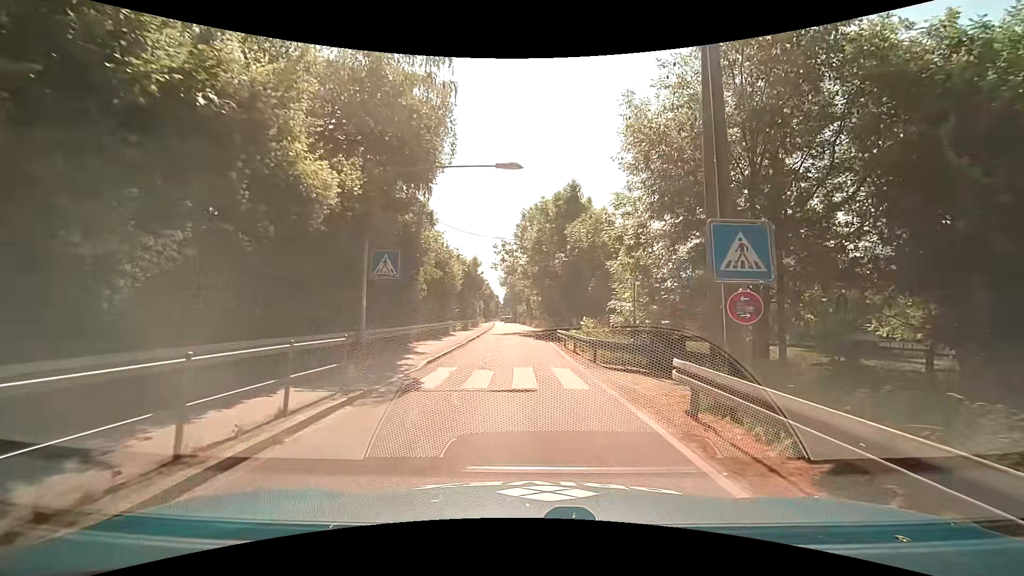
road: unclassified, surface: asphalt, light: Day
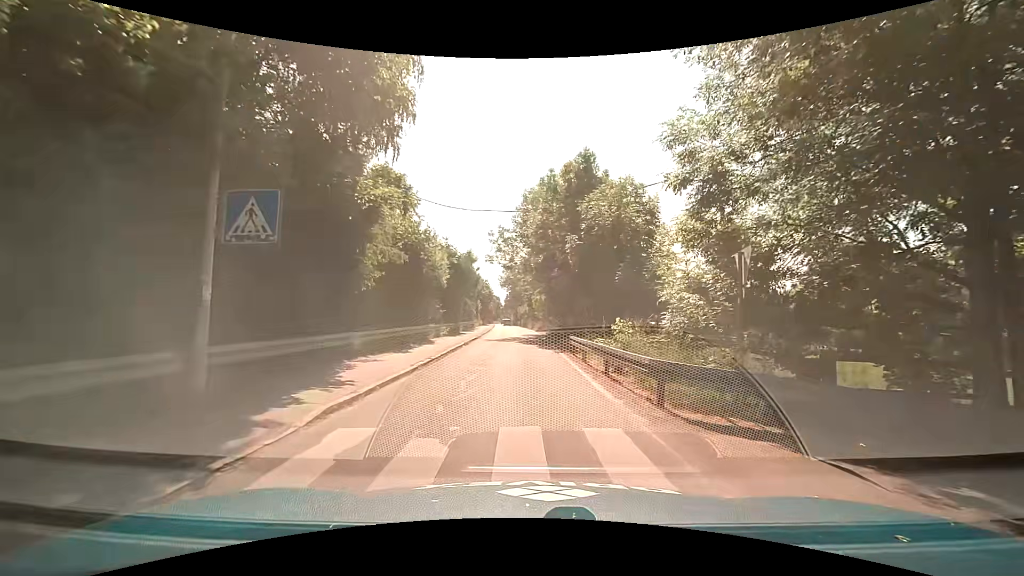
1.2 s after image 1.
(0.0, +7.4) m; -1°
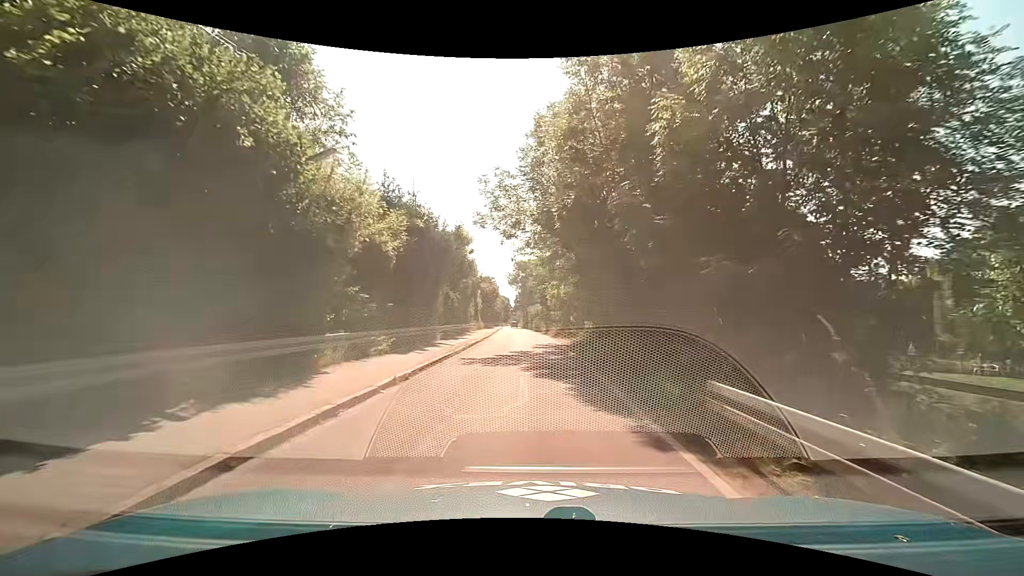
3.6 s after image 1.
(-0.1, +15.0) m; -1°
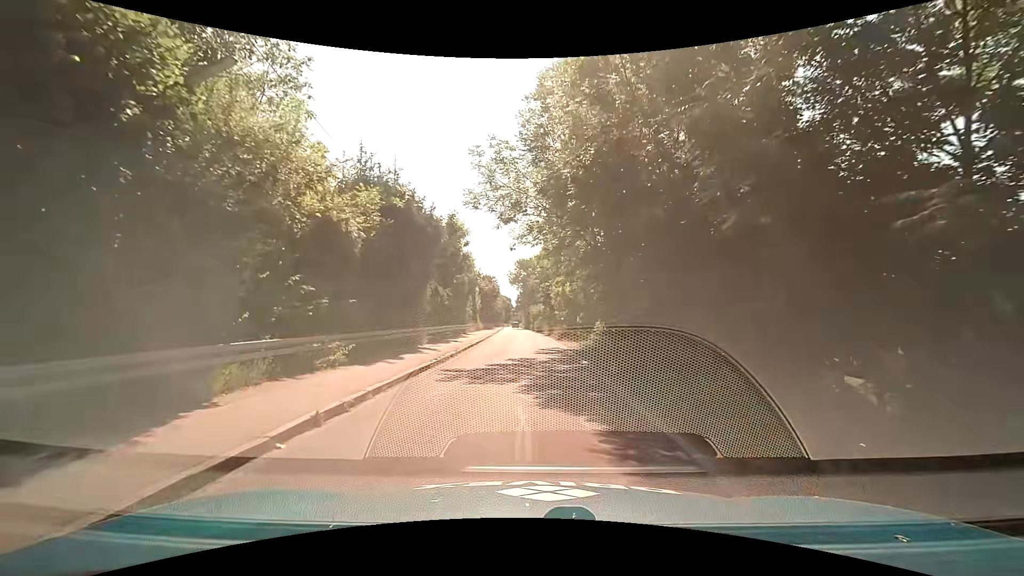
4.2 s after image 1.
(0.0, +4.0) m; +1°
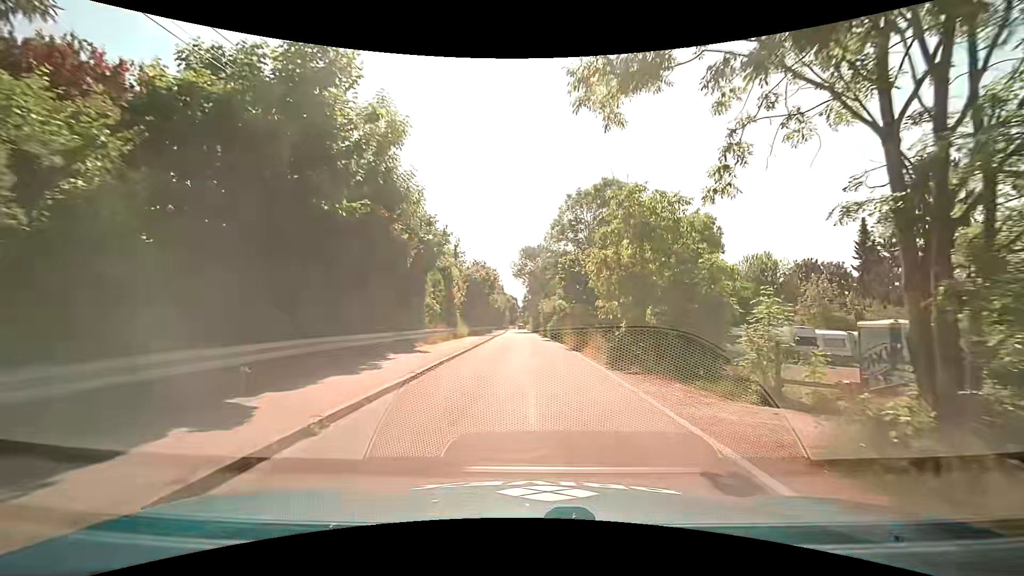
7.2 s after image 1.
(-0.3, +21.1) m; -1°
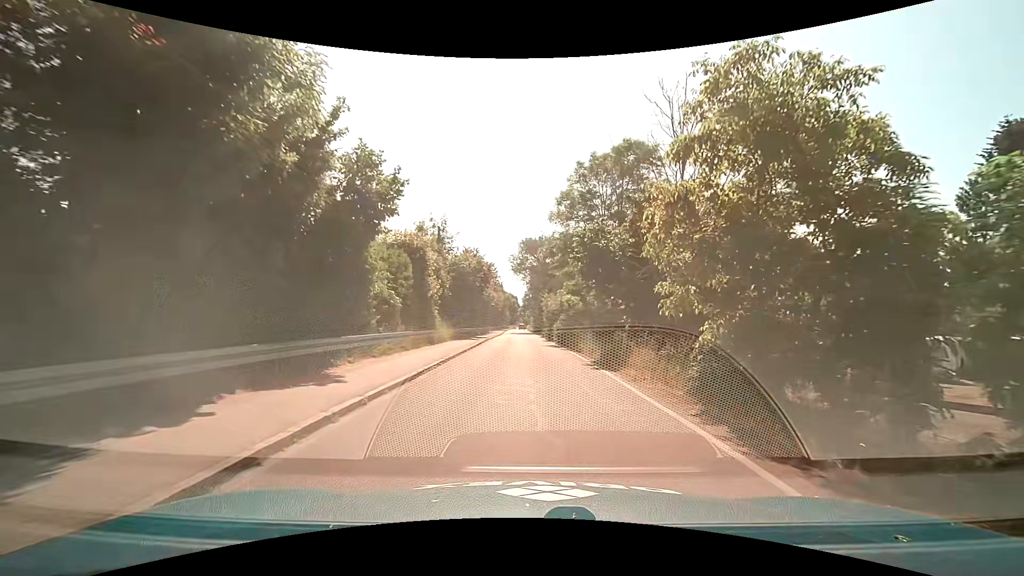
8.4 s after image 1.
(0.0, +8.9) m; +1°
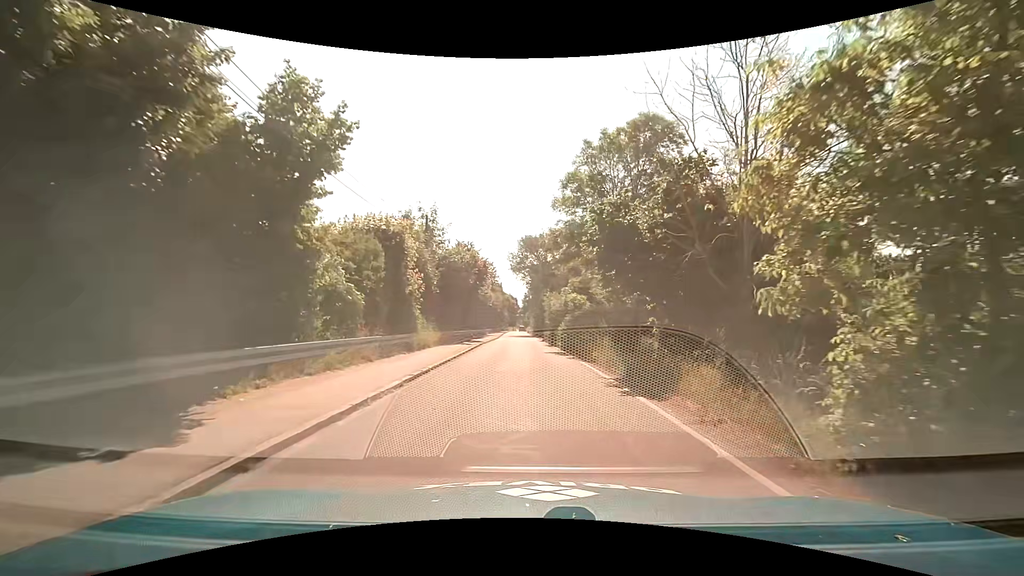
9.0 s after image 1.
(0.0, +4.6) m; -1°
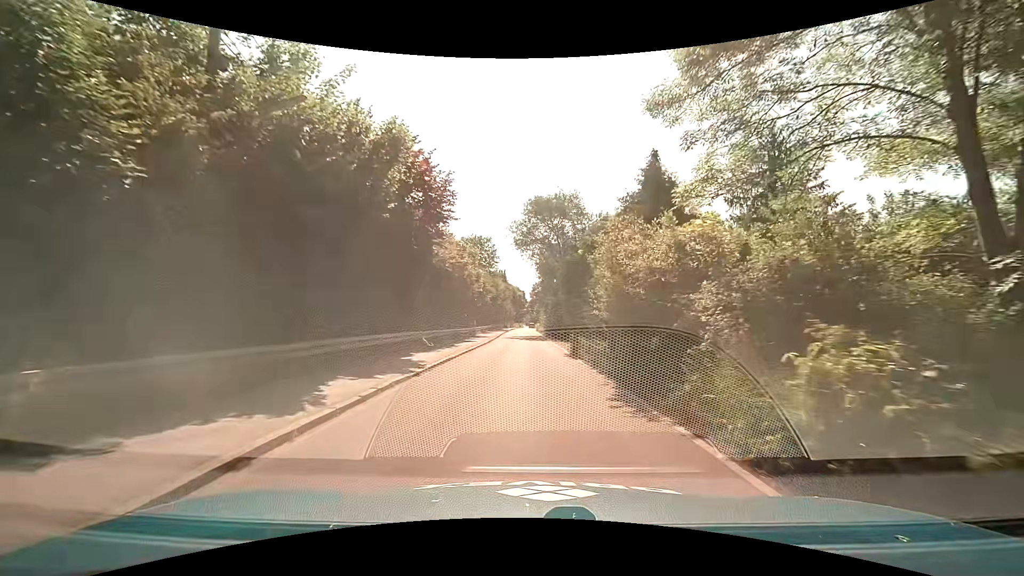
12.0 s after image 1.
(-0.2, +23.1) m; -1°
(0, +10) (0, +20) (0, +30) (0, +40) (0, +50) (0, +60) (0, +70) (0, +80) (0, +90) (+1, +100) m
